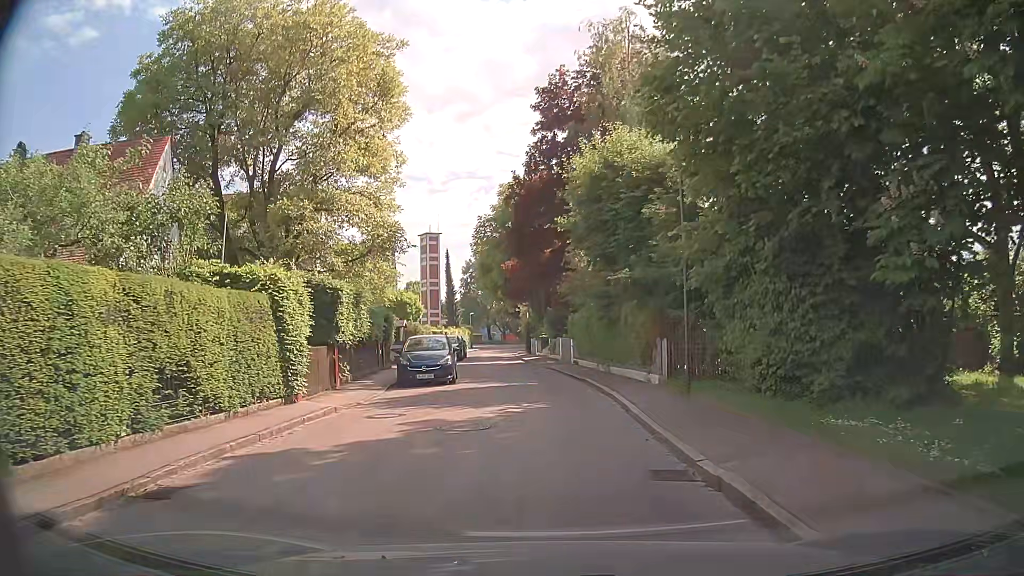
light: Day
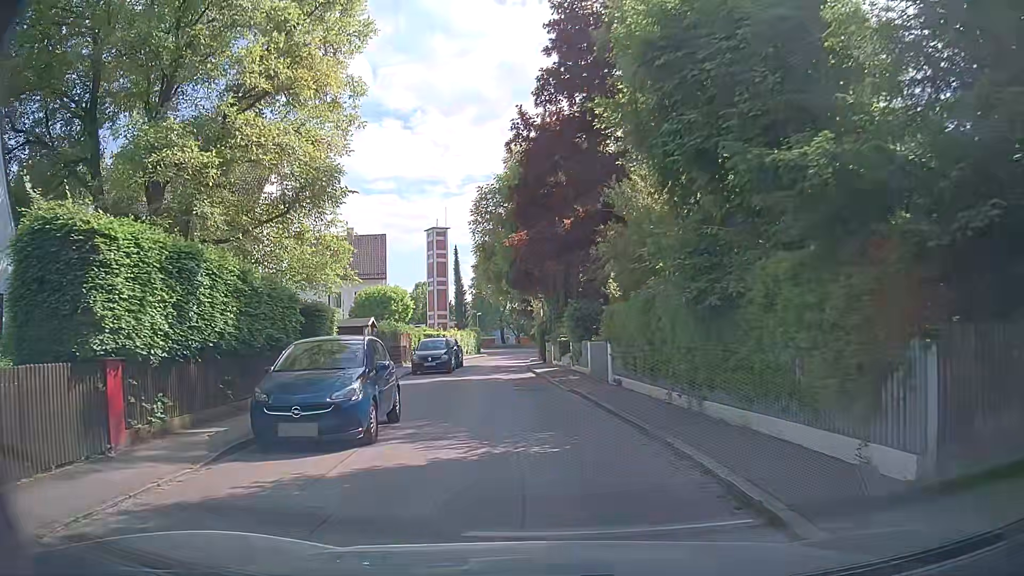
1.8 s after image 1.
(0.0, +11.0) m; 0°
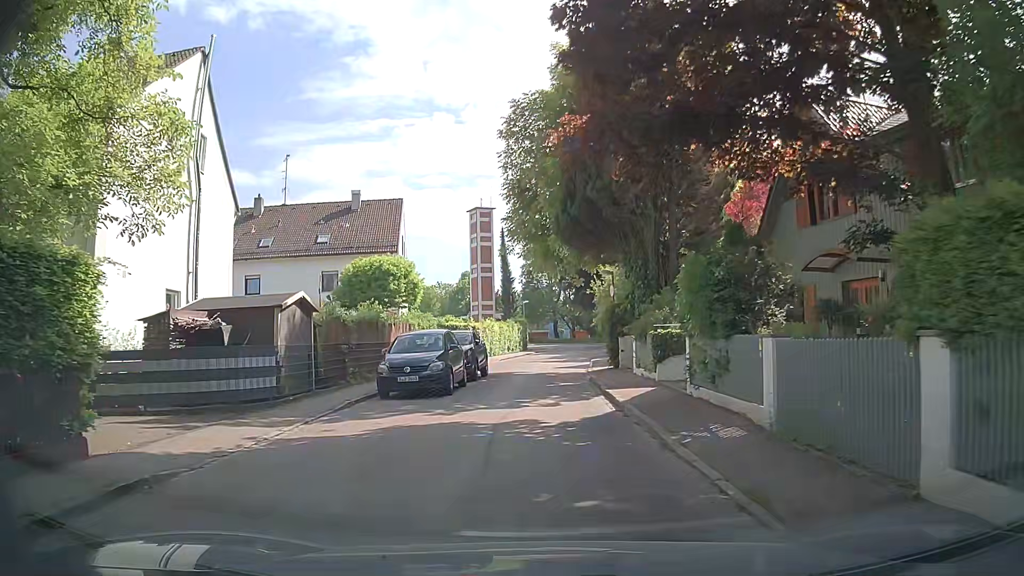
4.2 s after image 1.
(-0.7, +14.0) m; -6°
(0, +10) (0, +20) (0, +30) (+1, +40) (+3, +50) (+4, +60) (+5, +70) (+6, +80) (+7, +90) (+7, +100) m
